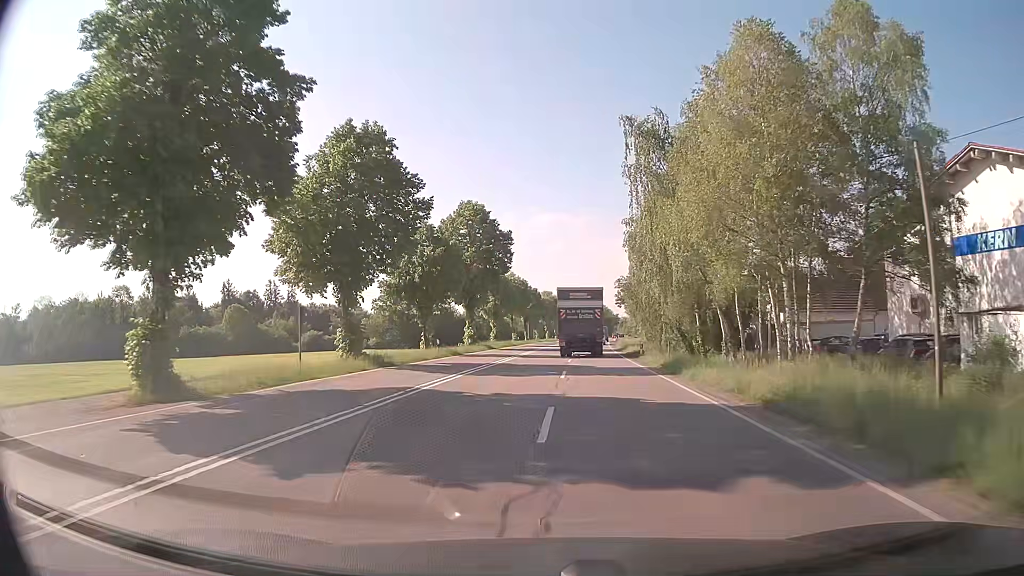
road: secondary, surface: asphalt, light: Day
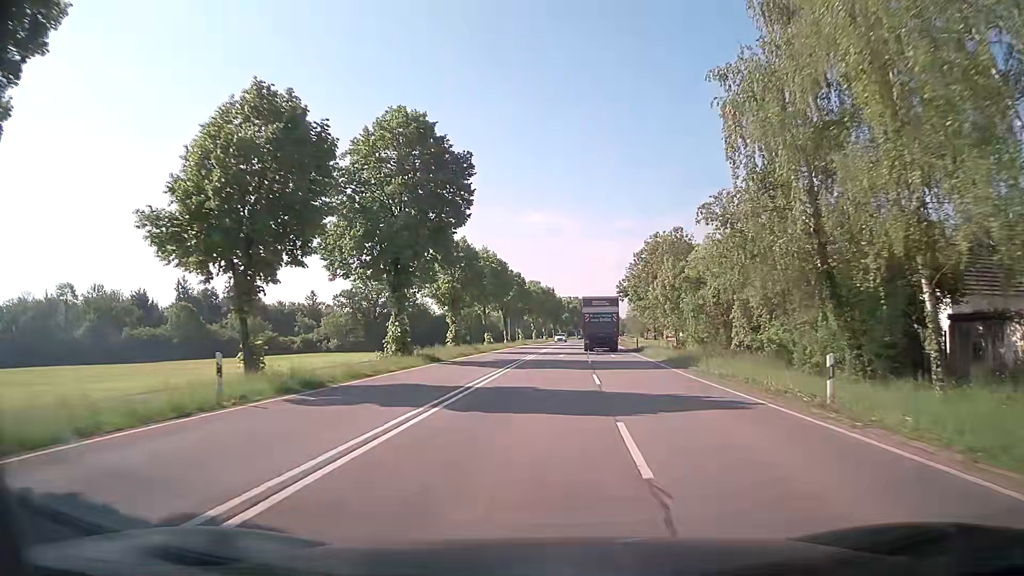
(+0.1, +26.0) m; +1°
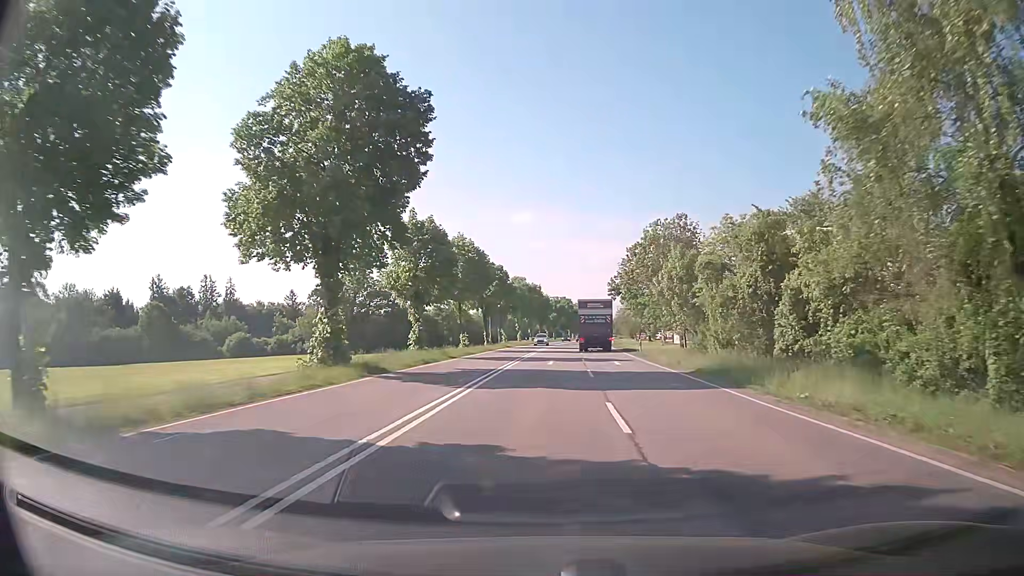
(+0.1, +9.0) m; +1°
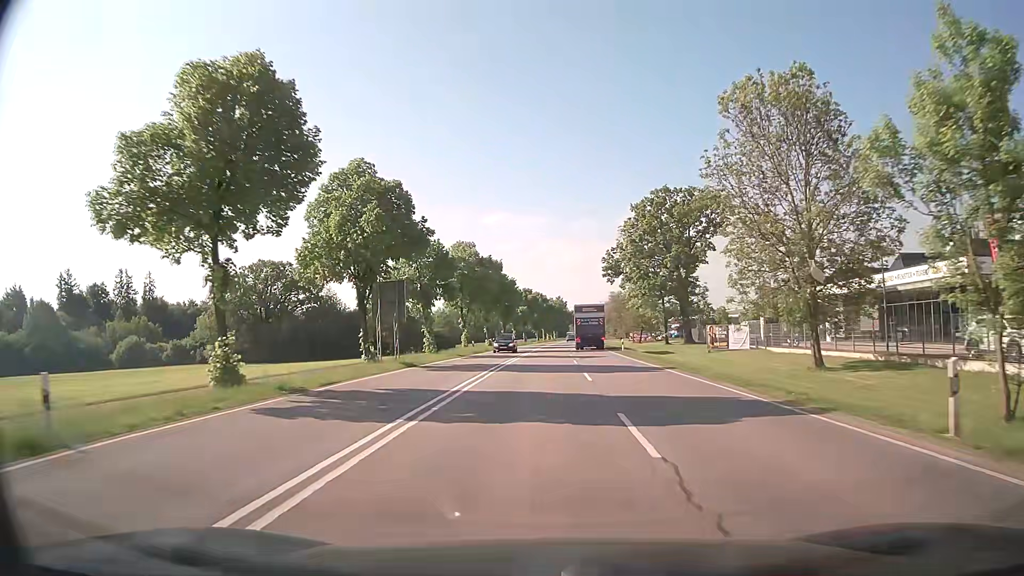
(+1.0, +38.0) m; +2°
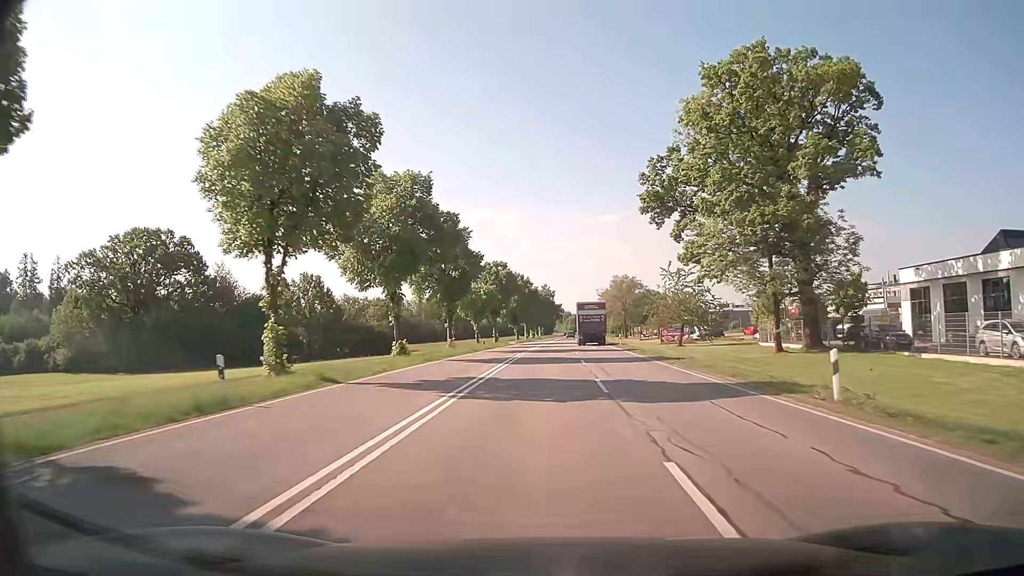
(+0.6, +40.4) m; +2°
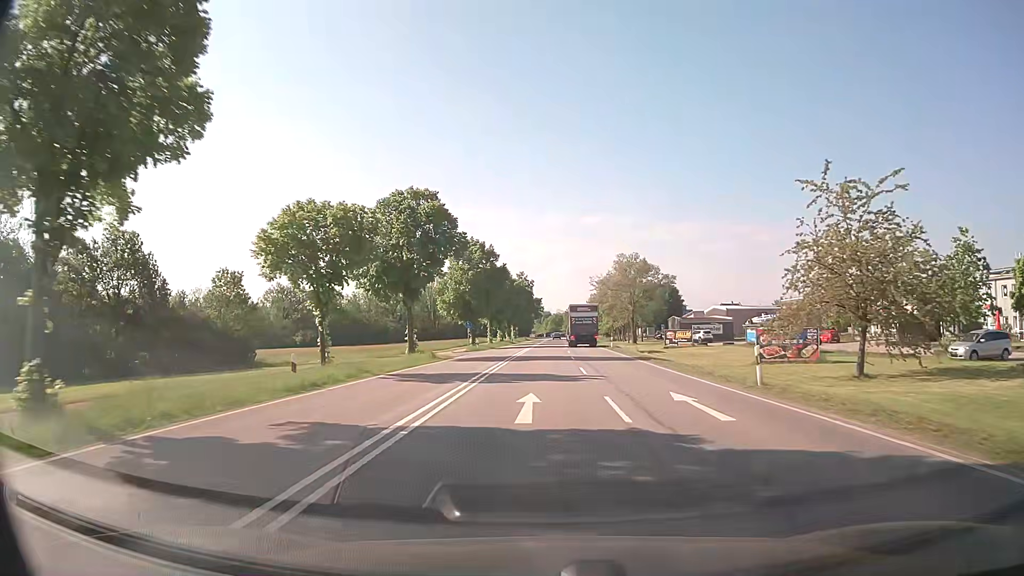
(+0.6, +40.6) m; +1°
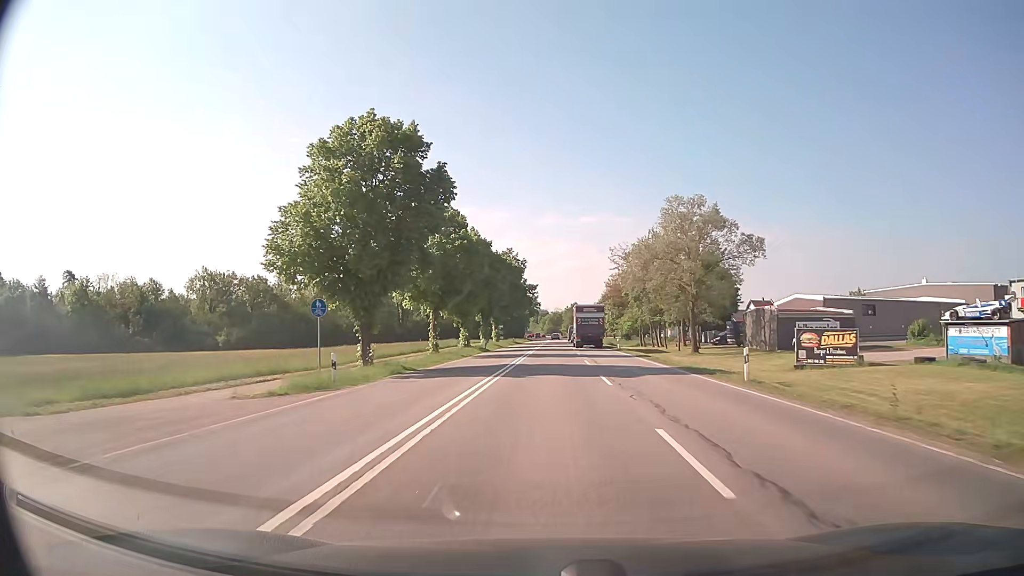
(+0.4, +40.6) m; +1°
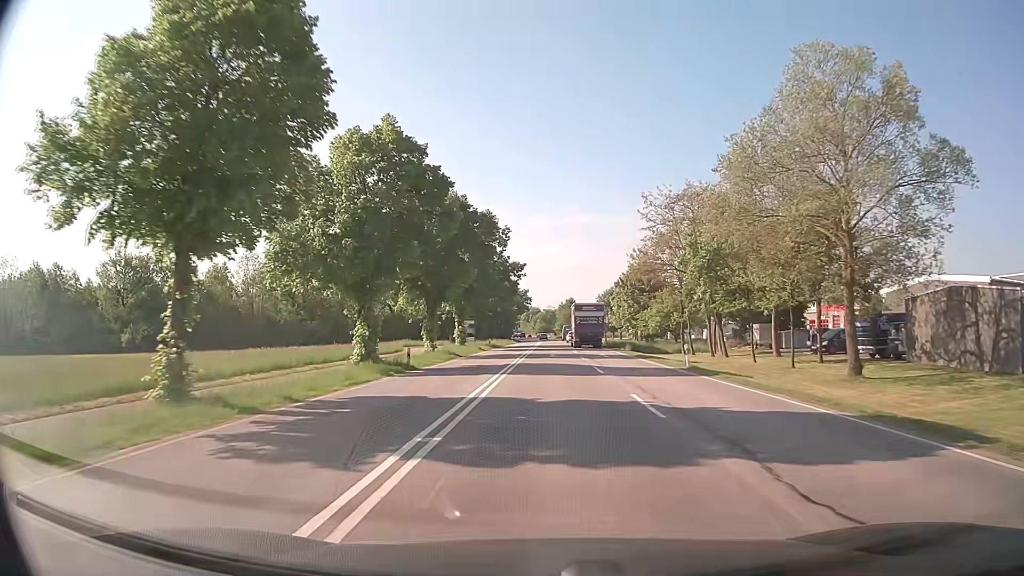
(+0.1, +30.7) m; +1°
(0, +10) (0, +20) (0, +30) (0, +40) (0, +50) (0, +60) (0, +70) (0, +80) (0, +90) (0, +100) m
